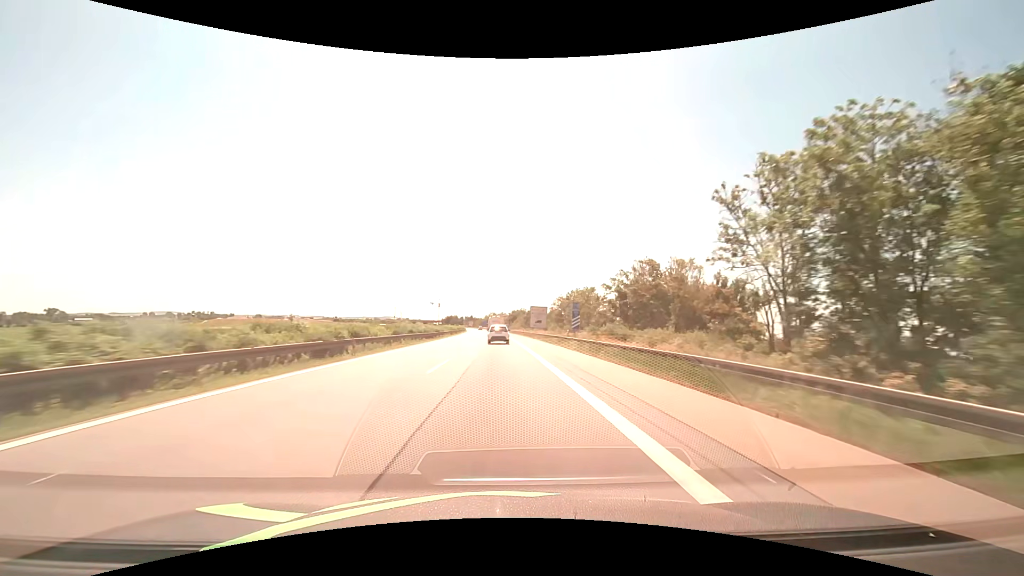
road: motorway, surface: asphalt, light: Day
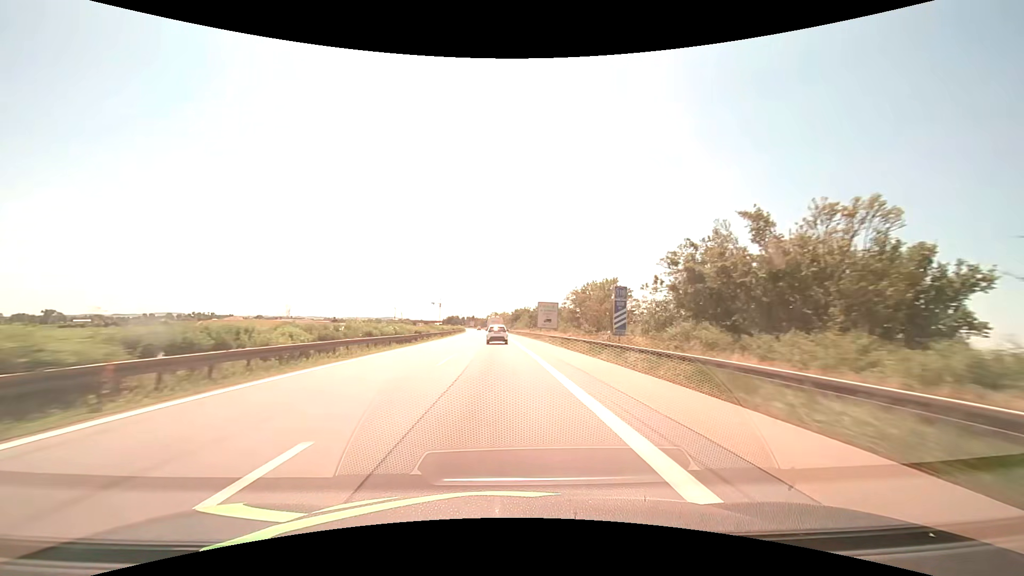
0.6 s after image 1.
(0.0, +14.8) m; 0°
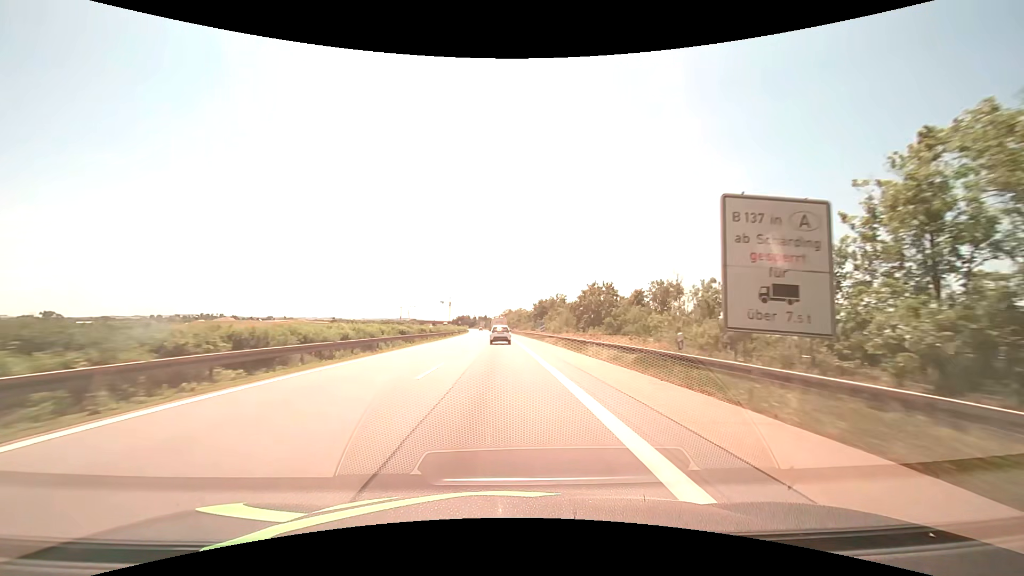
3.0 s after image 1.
(-1.0, +58.4) m; -2°
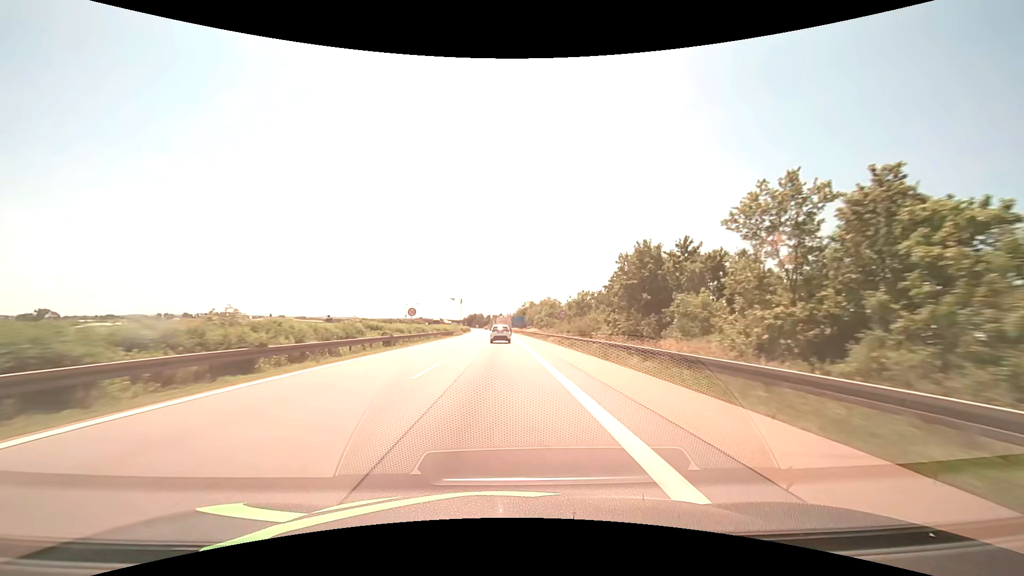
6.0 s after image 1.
(-0.9, +72.2) m; -2°
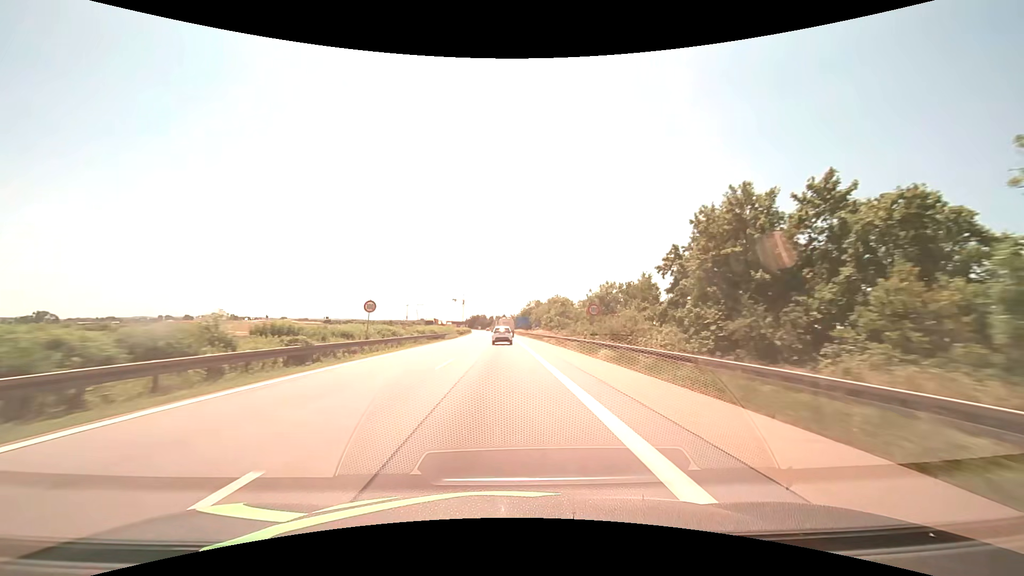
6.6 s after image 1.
(-0.1, +14.4) m; 0°
